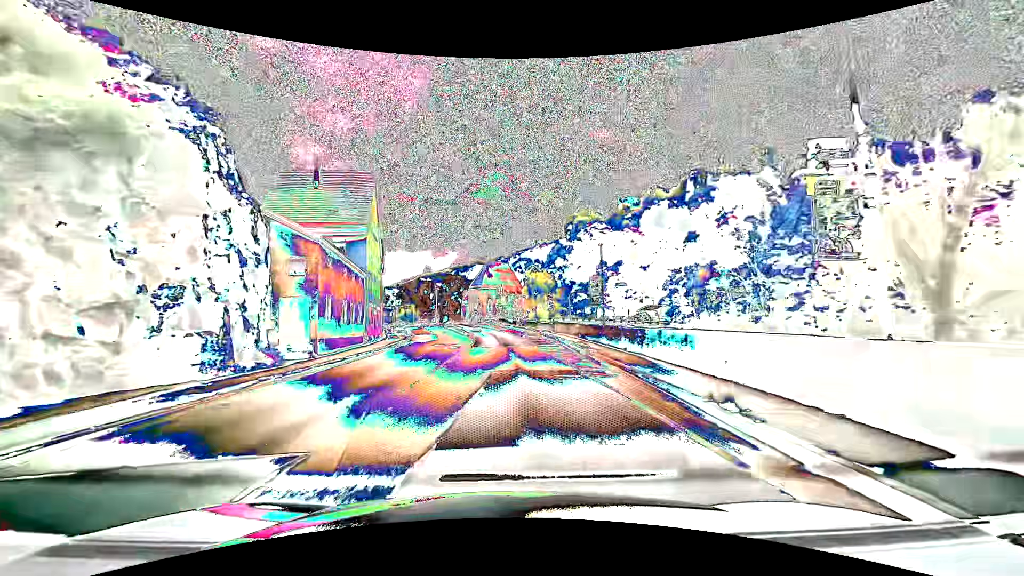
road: primary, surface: asphalt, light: Day
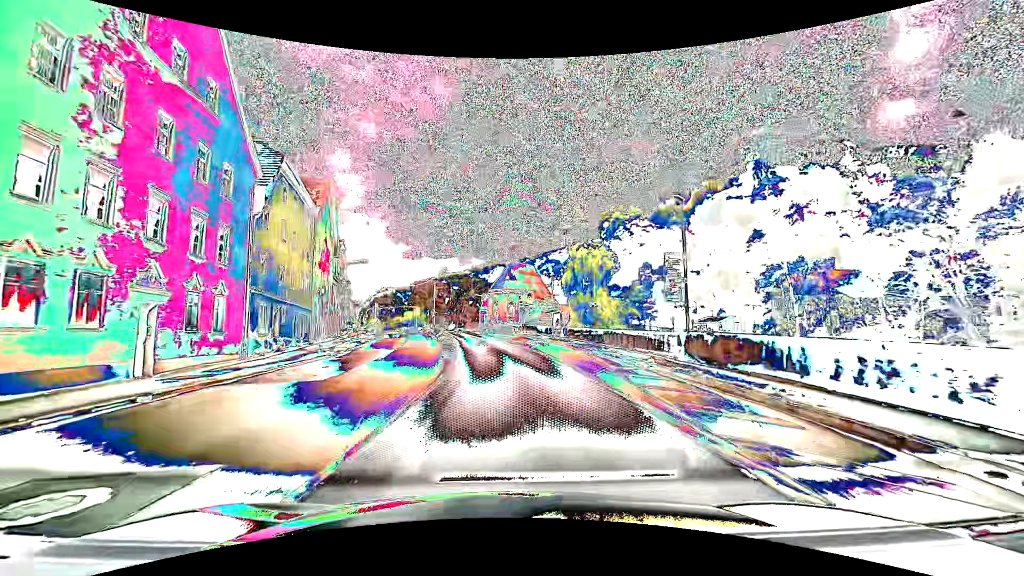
(-0.6, +33.7) m; -3°
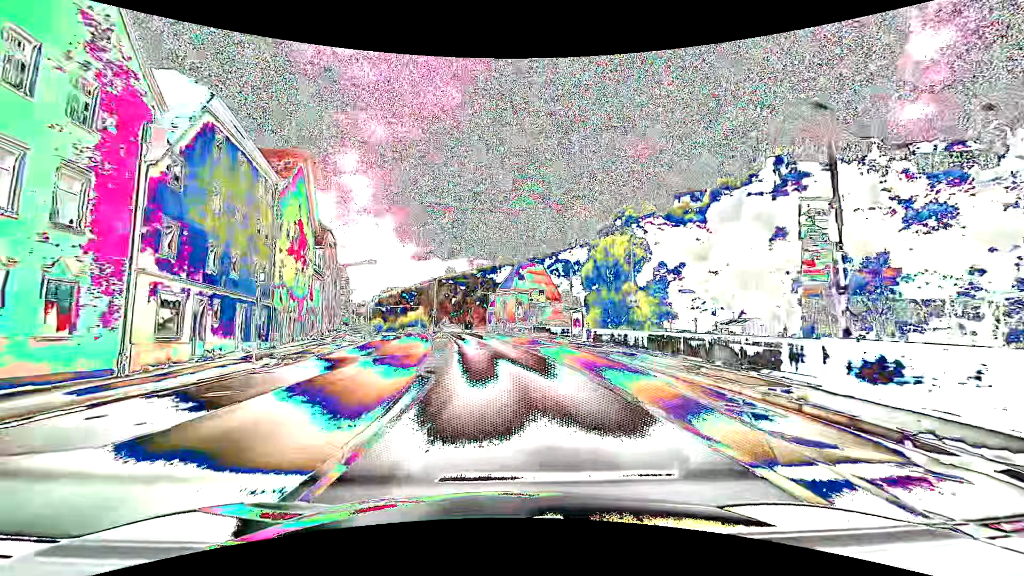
(-0.1, +8.1) m; -1°
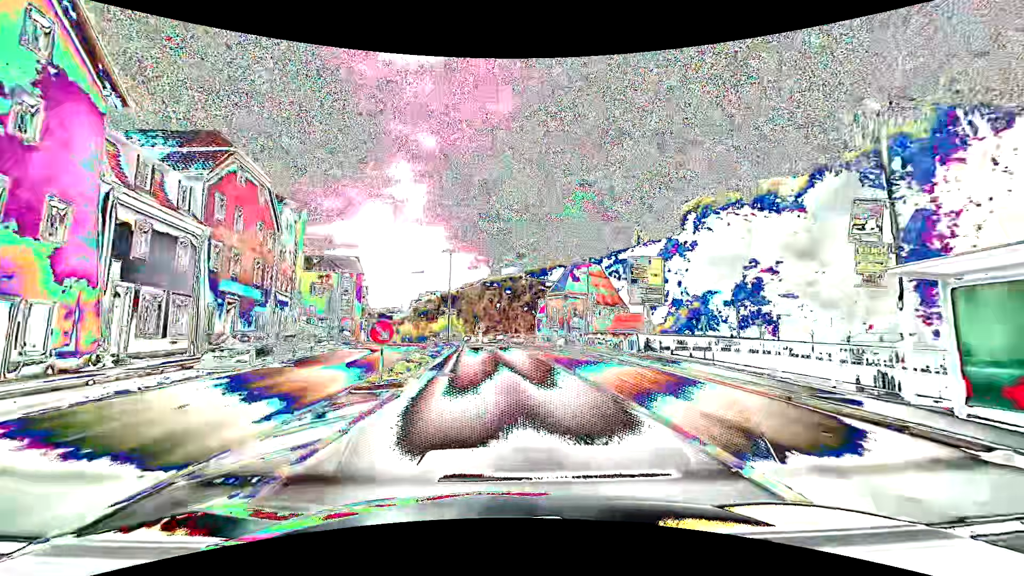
(-1.3, +30.1) m; -6°
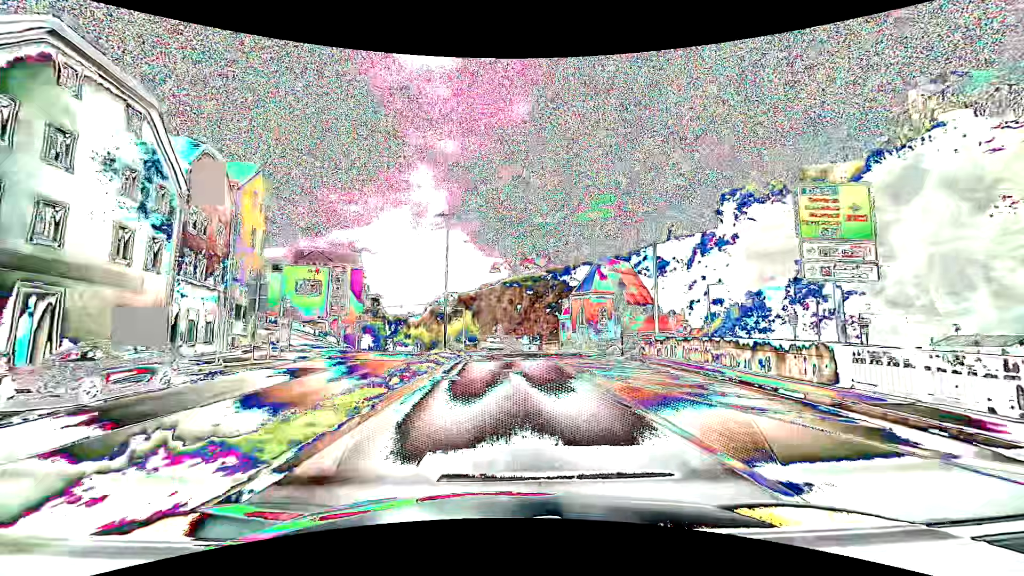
(-0.3, +14.4) m; -2°
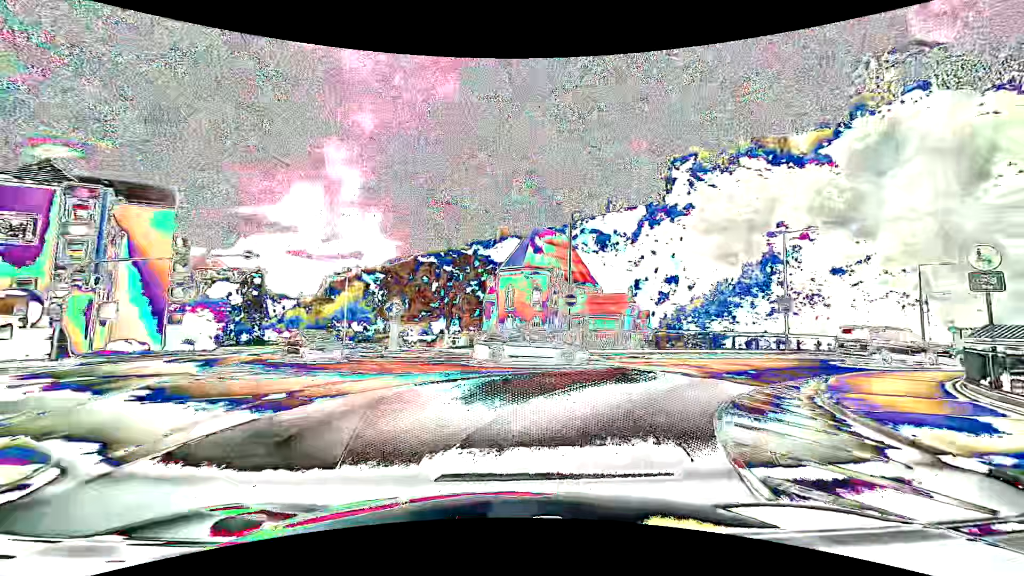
(-0.1, +30.0) m; +9°
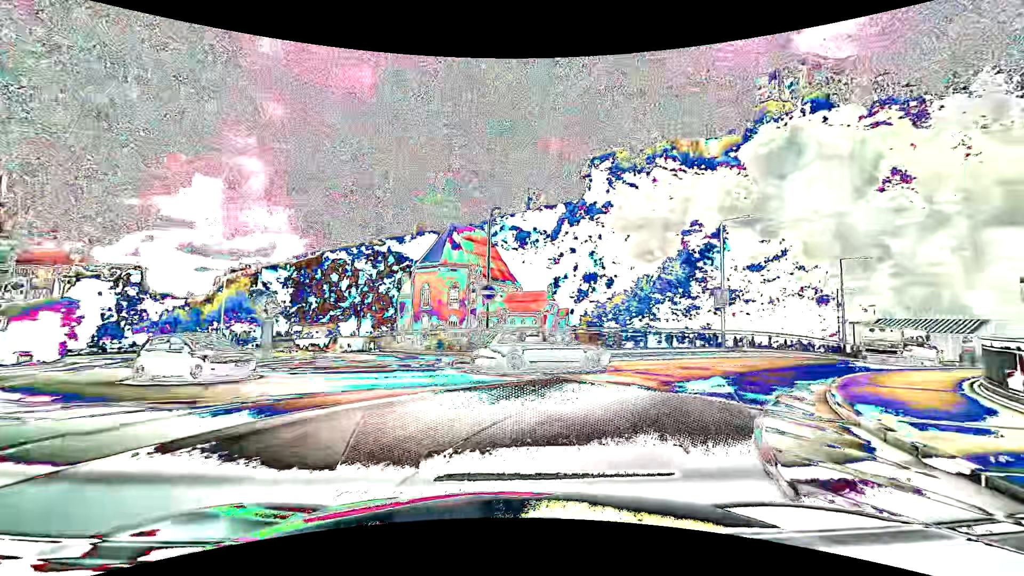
(+0.4, +5.0) m; +9°
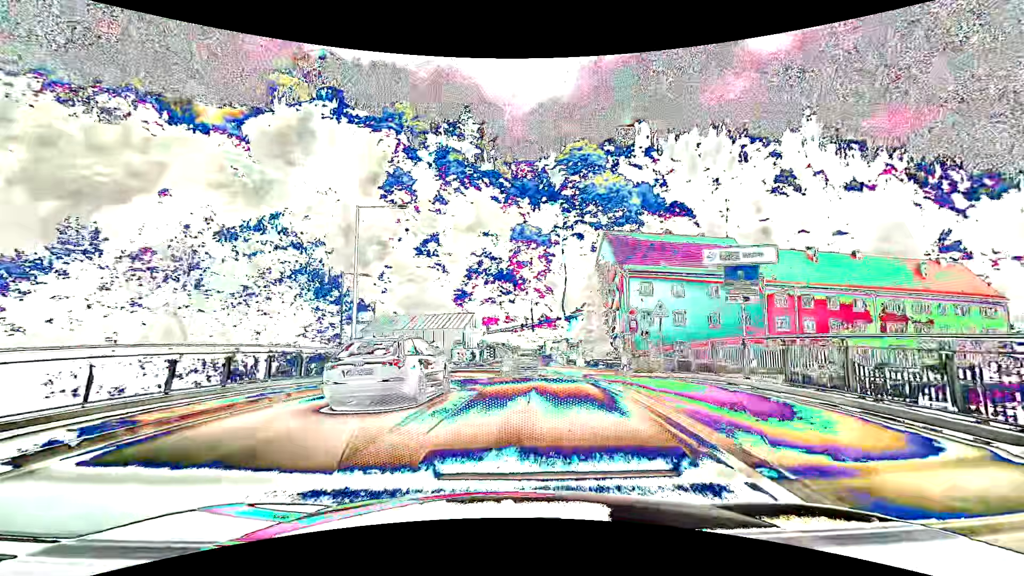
(+11.6, +20.7) m; +54°
(0, +10) (+1, +20) (+1, +30) (+1, +40) (-3, +49) (-12, +54) (-21, +55) (-31, +55) (-41, +54) (-51, +52) m
